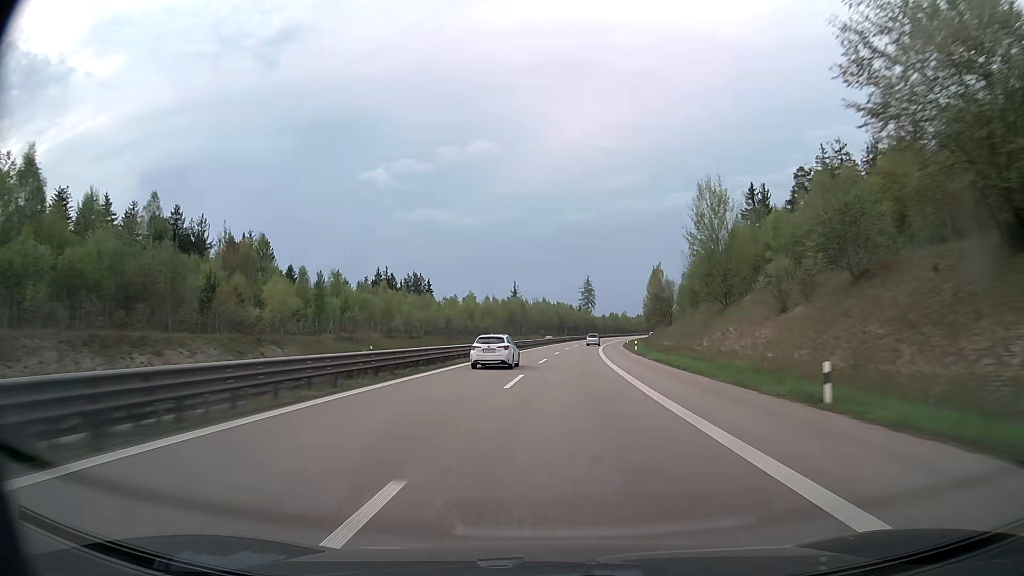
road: trunk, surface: asphalt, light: Day
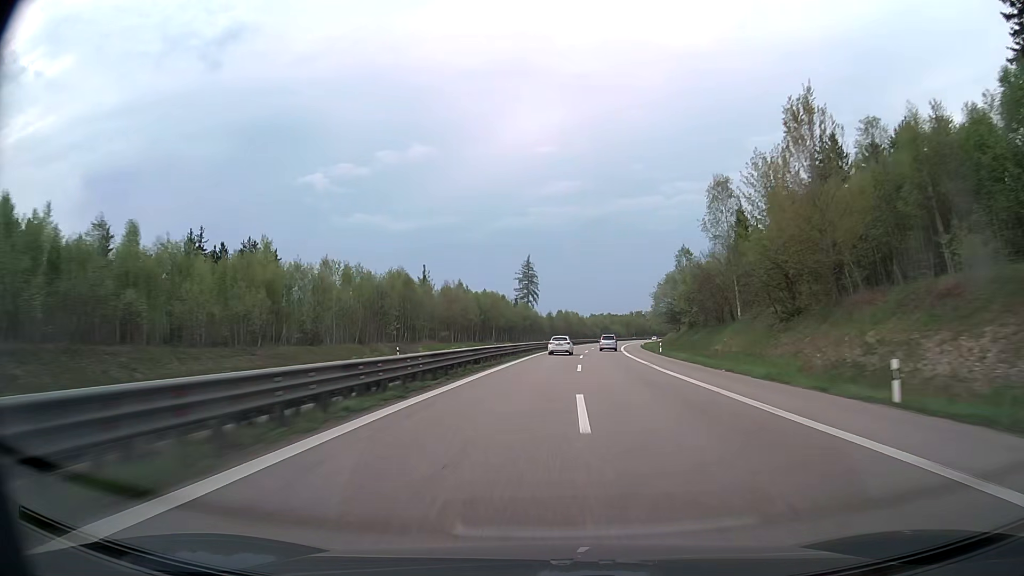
(+4.4, +97.4) m; +5°
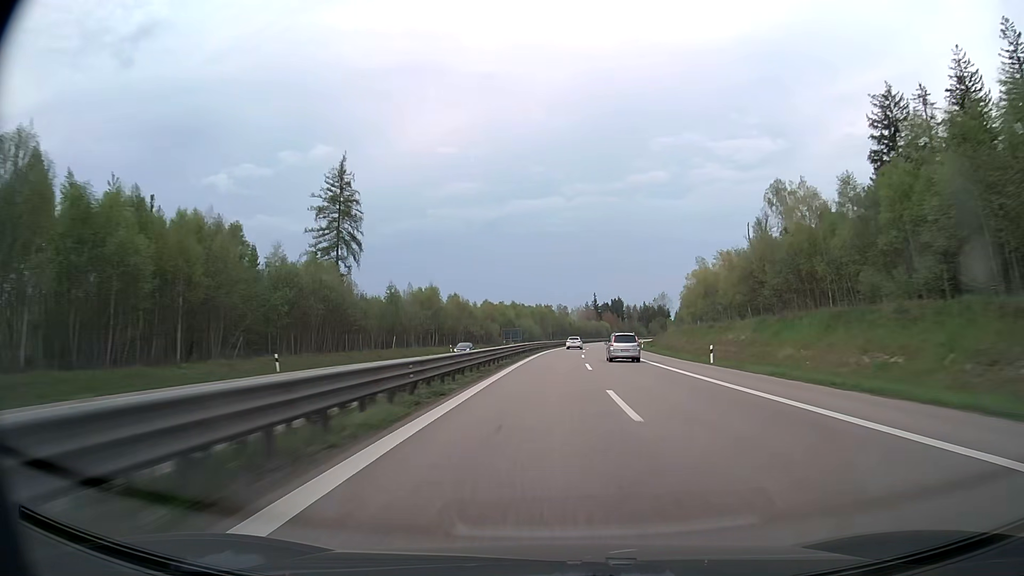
(+9.7, +123.4) m; +9°
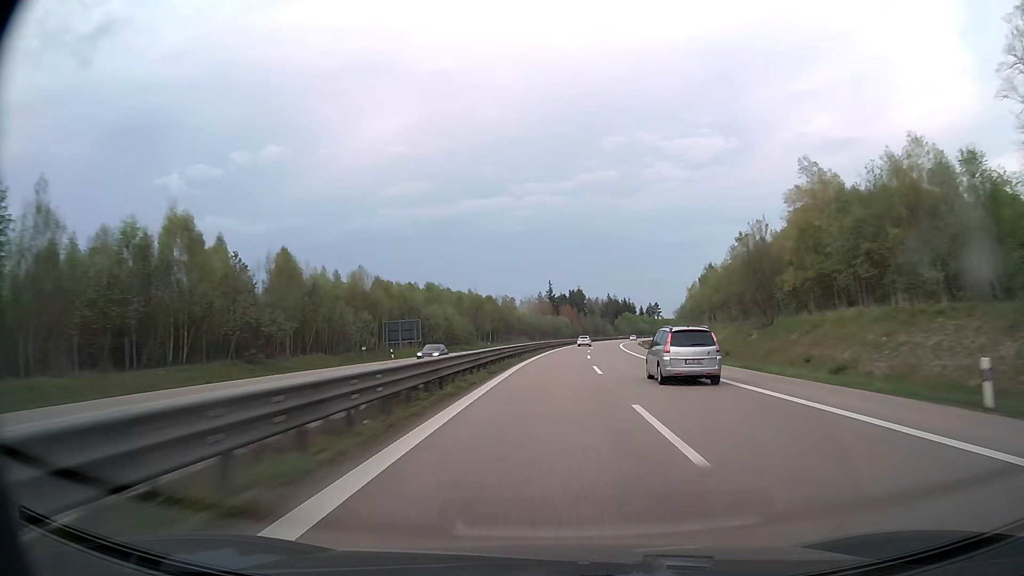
(+2.9, +75.5) m; +4°
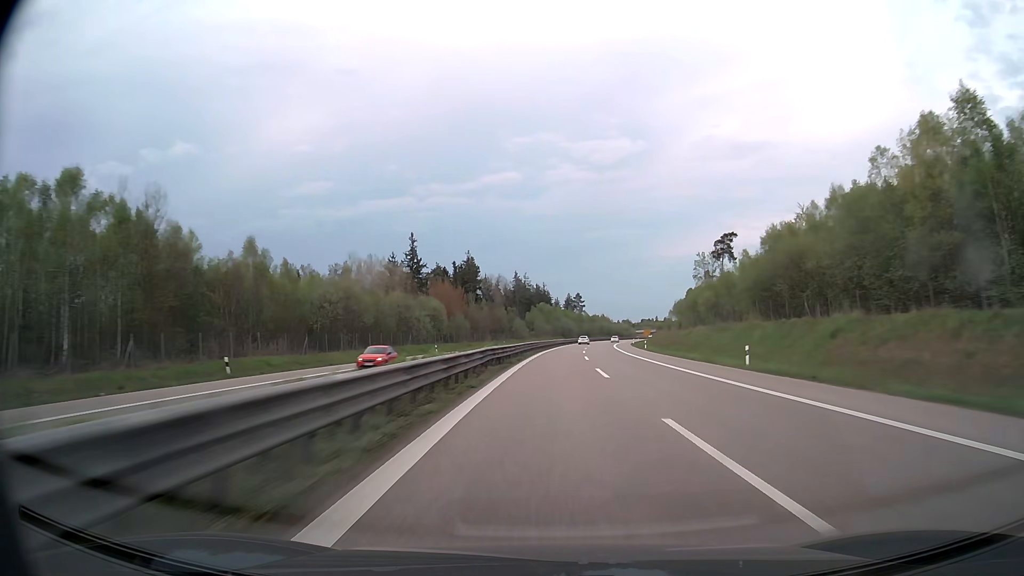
(+9.1, +127.5) m; +8°
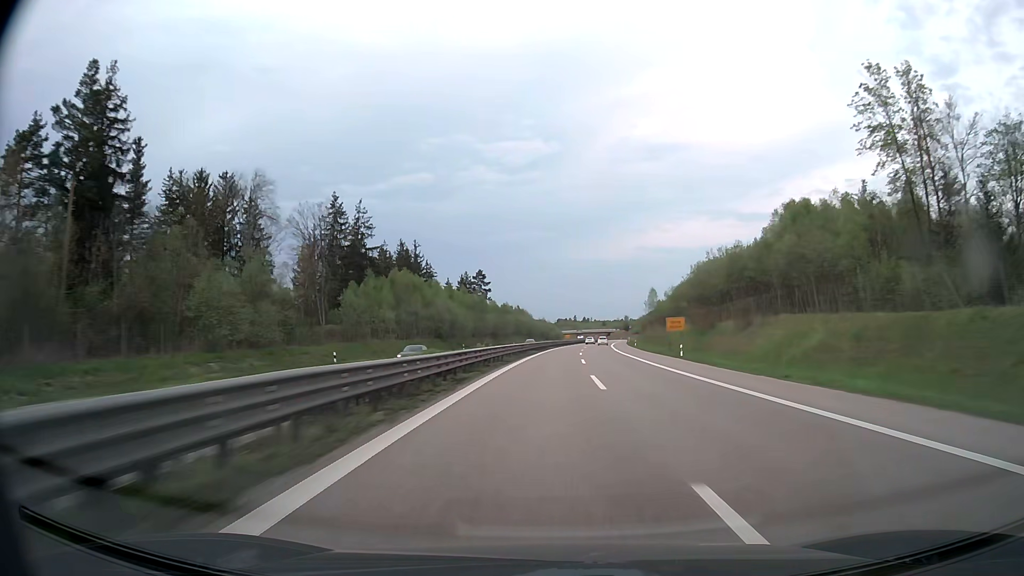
(+9.0, +130.0) m; +8°
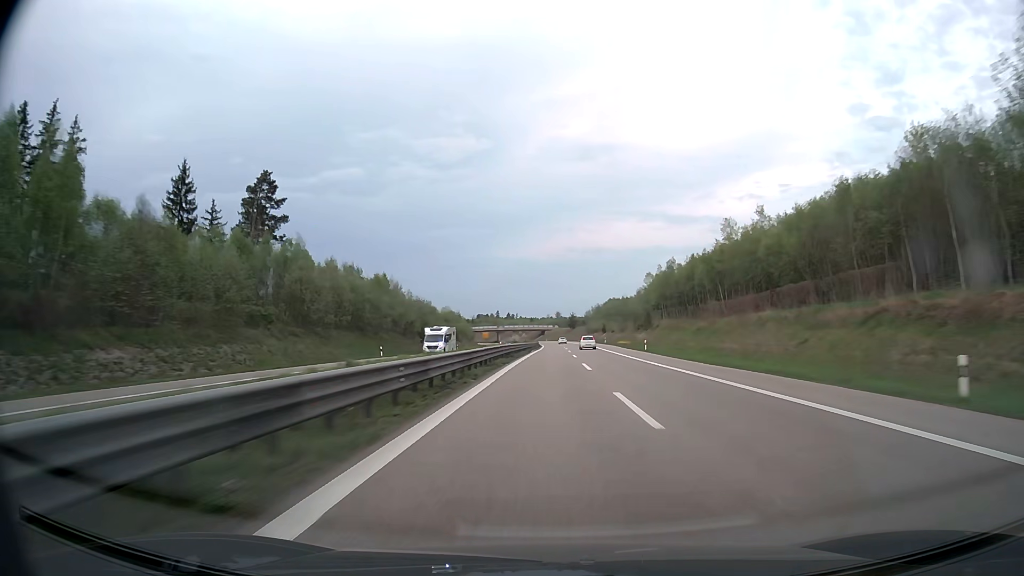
(+8.1, +132.6) m; +7°
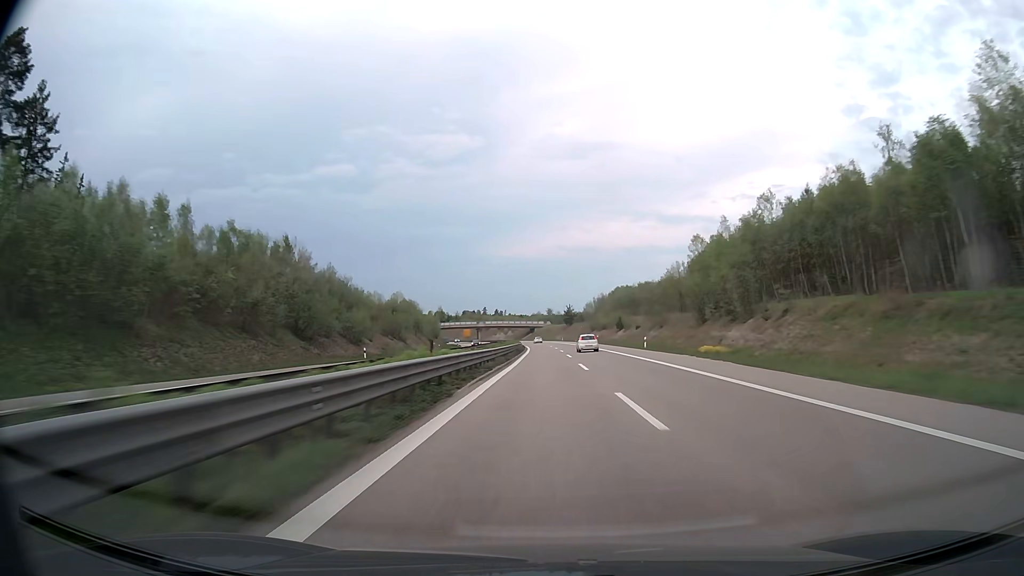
(+0.5, +53.8) m; +1°
(0, +10) (0, +20) (0, +30) (0, +40) (0, +50) (0, +60) (-1, +70) (-1, +80) (-1, +90) (-1, +100) m
